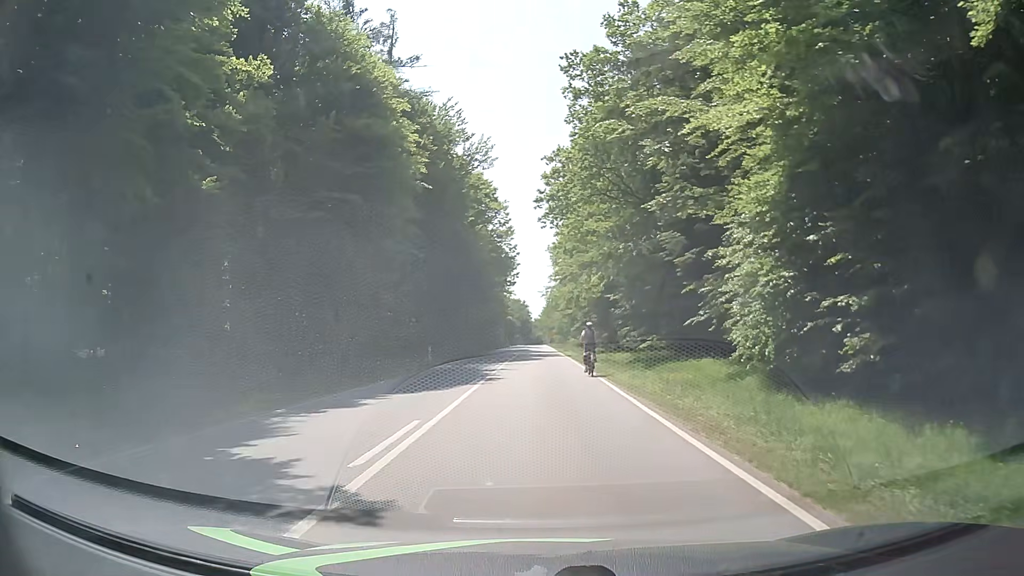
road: secondary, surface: asphalt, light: Day
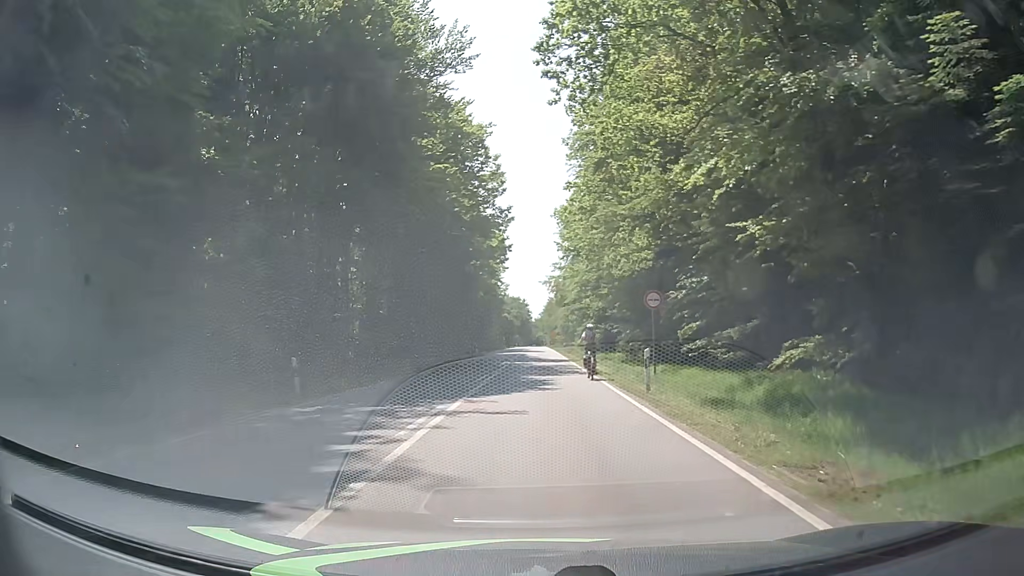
(-0.7, +21.6) m; -3°
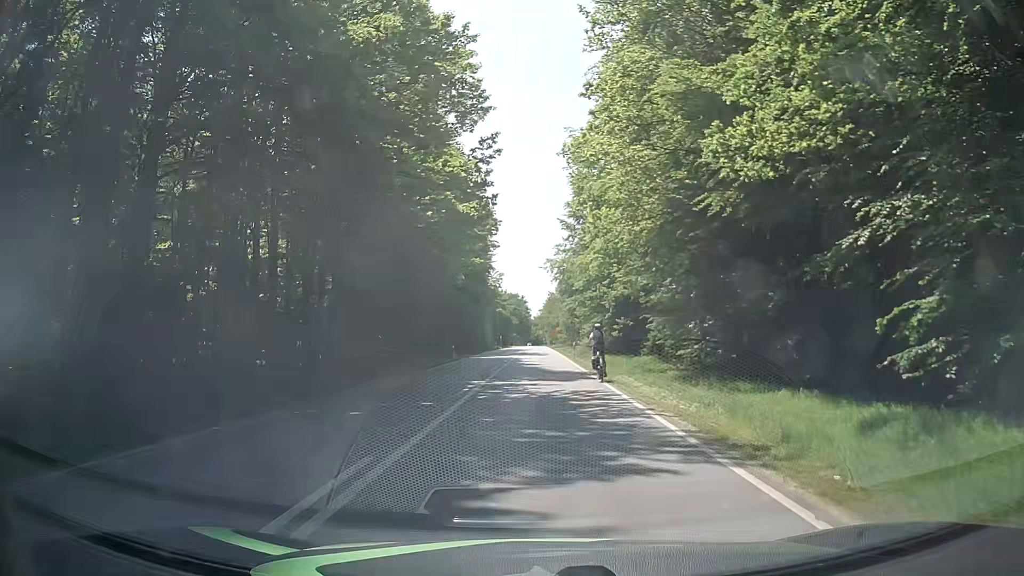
(+0.3, +17.8) m; +3°
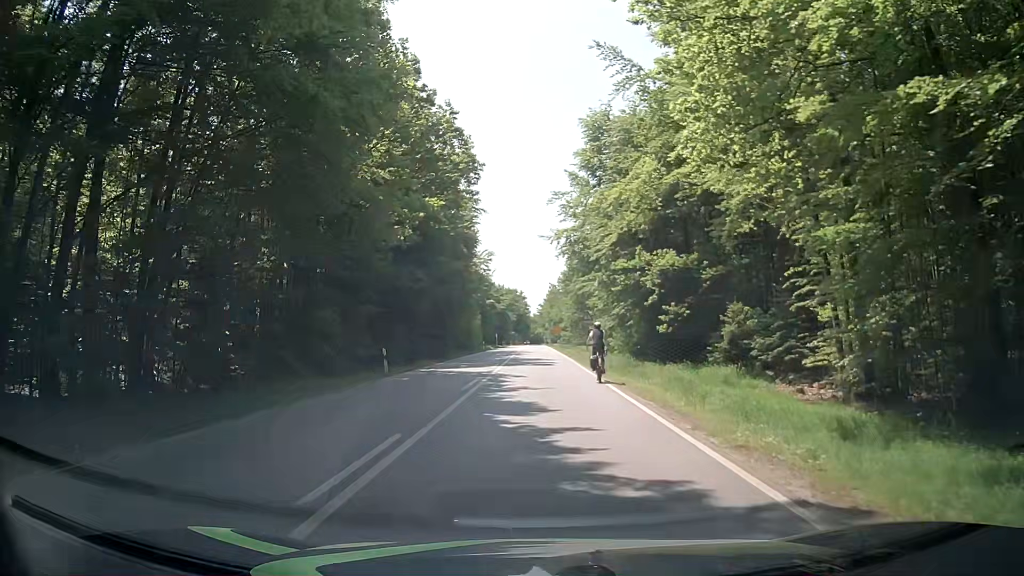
(-0.6, +22.2) m; -2°
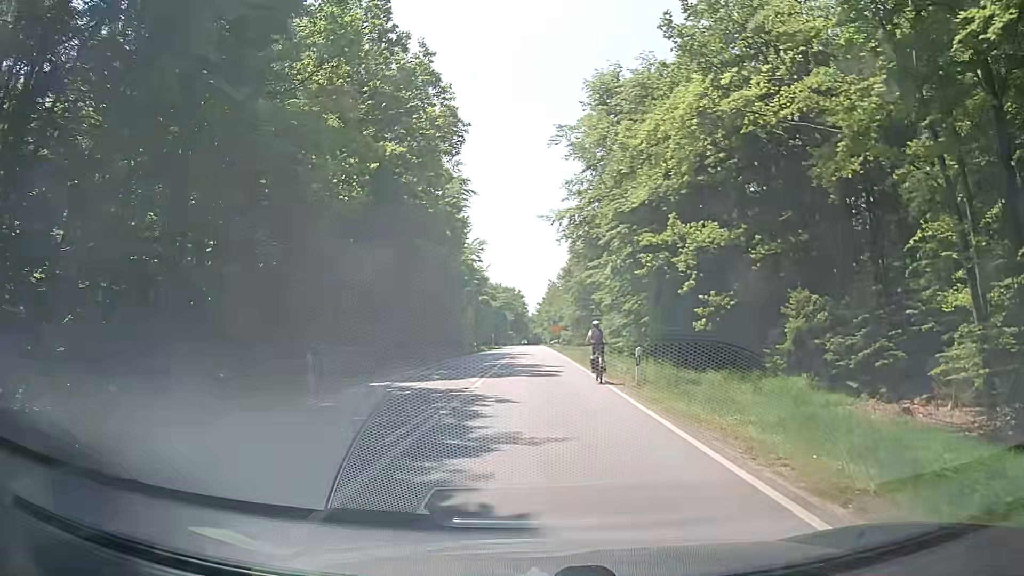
(0.0, +8.9) m; +1°
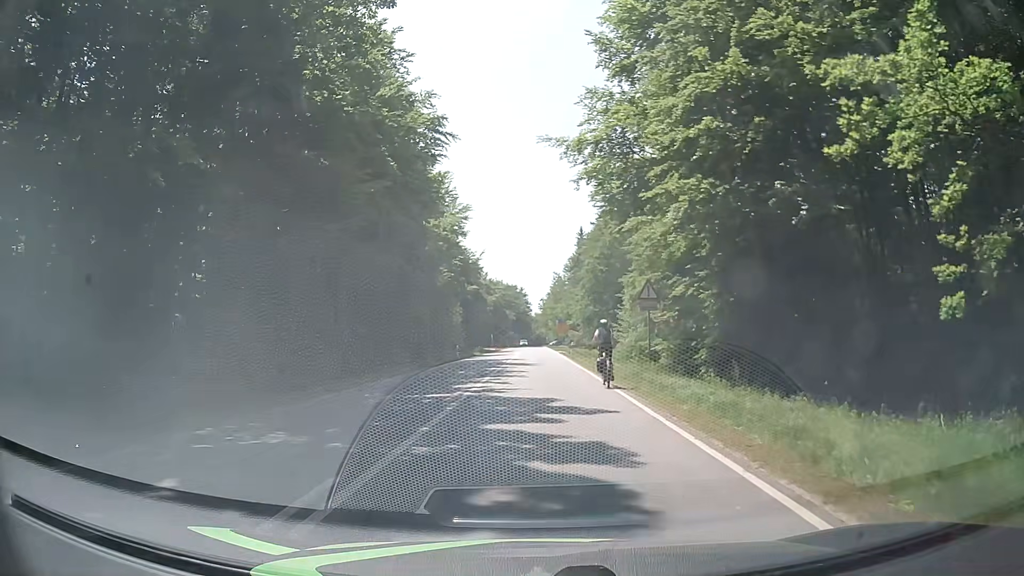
(-0.2, +17.9) m; 0°
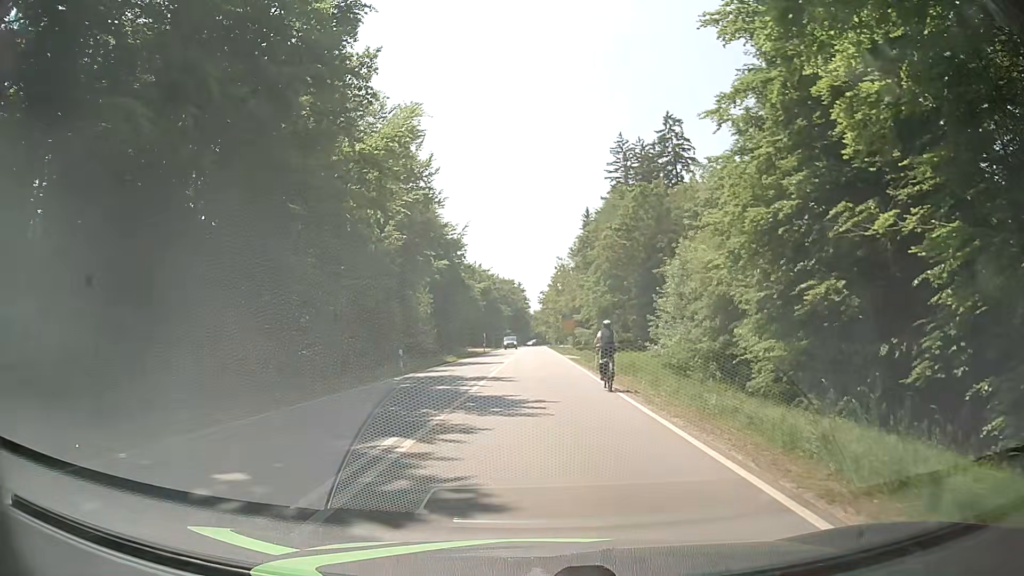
(-0.3, +21.0) m; 0°
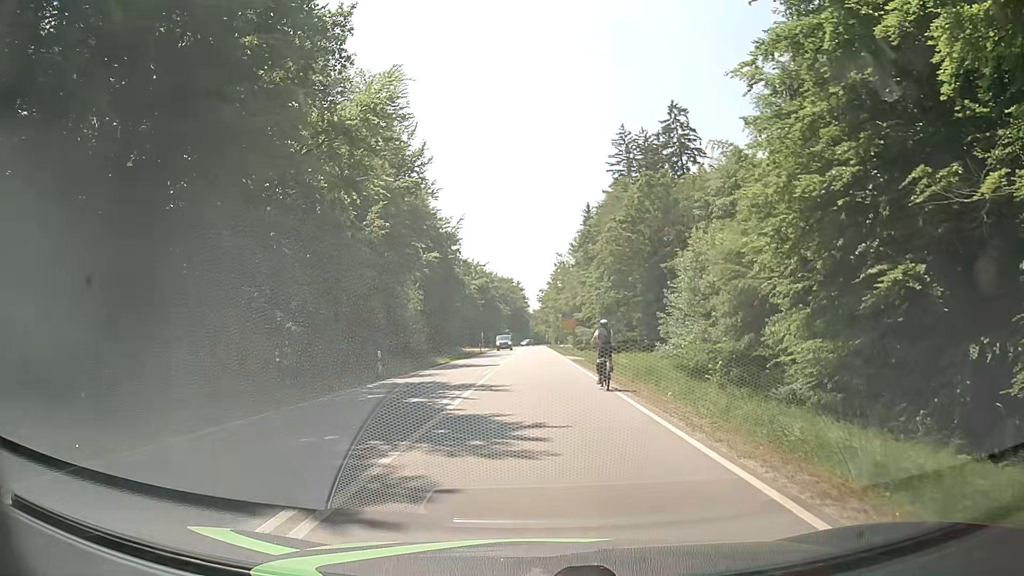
(0.0, +4.0) m; -1°
(0, +10) (0, +20) (0, +30) (0, +40) (+1, +50) (+1, +60) (+1, +70) (+1, +80) (+1, +90) (+1, +100) m
